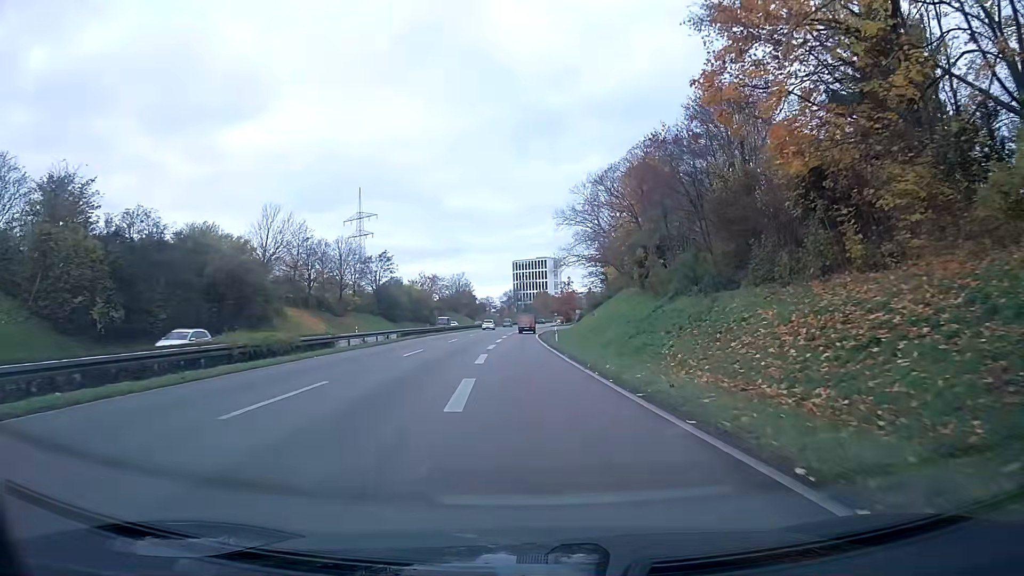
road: trunk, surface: asphalt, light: Day
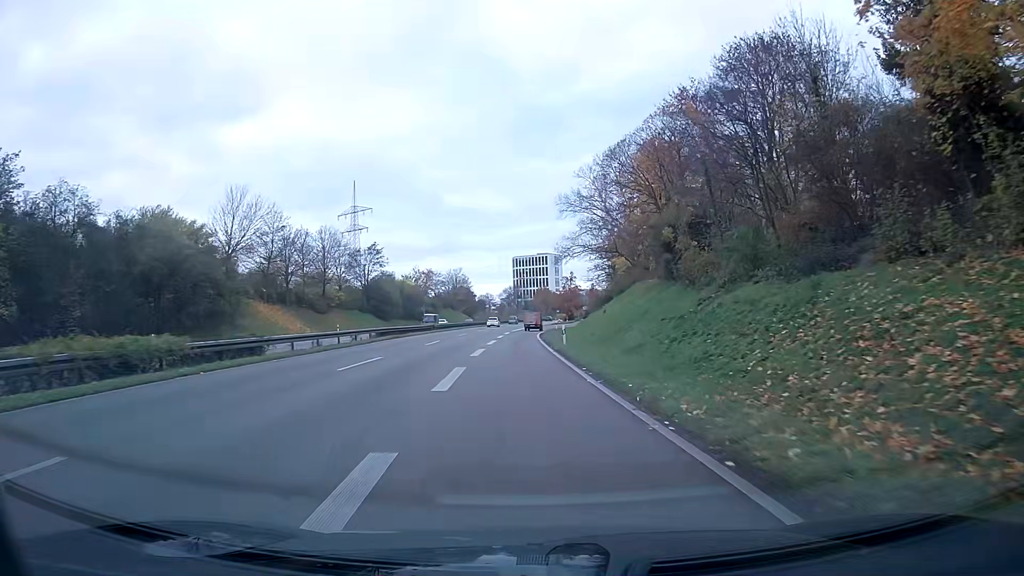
(0.0, +9.6) m; 0°
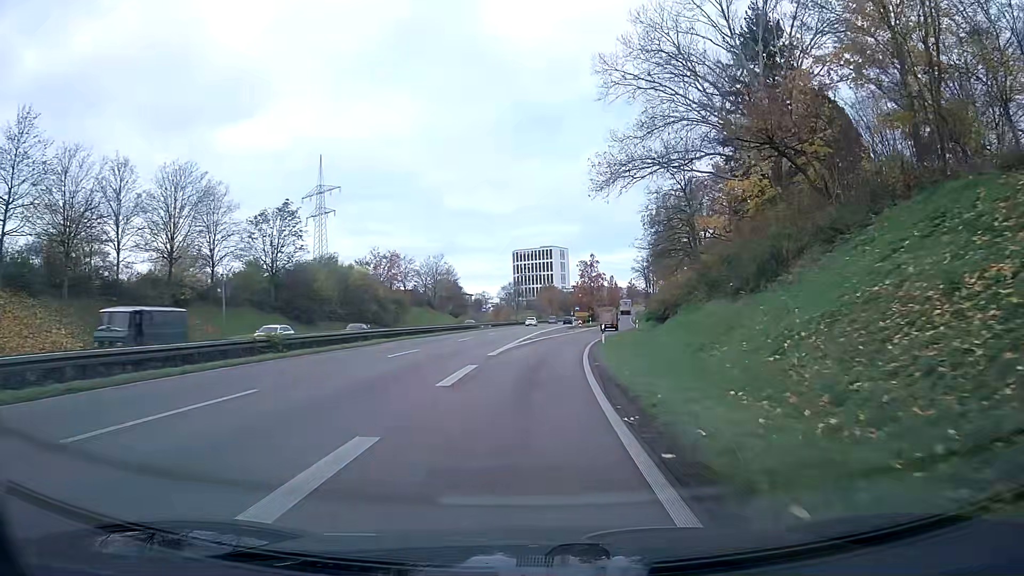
(-0.3, +47.5) m; 0°
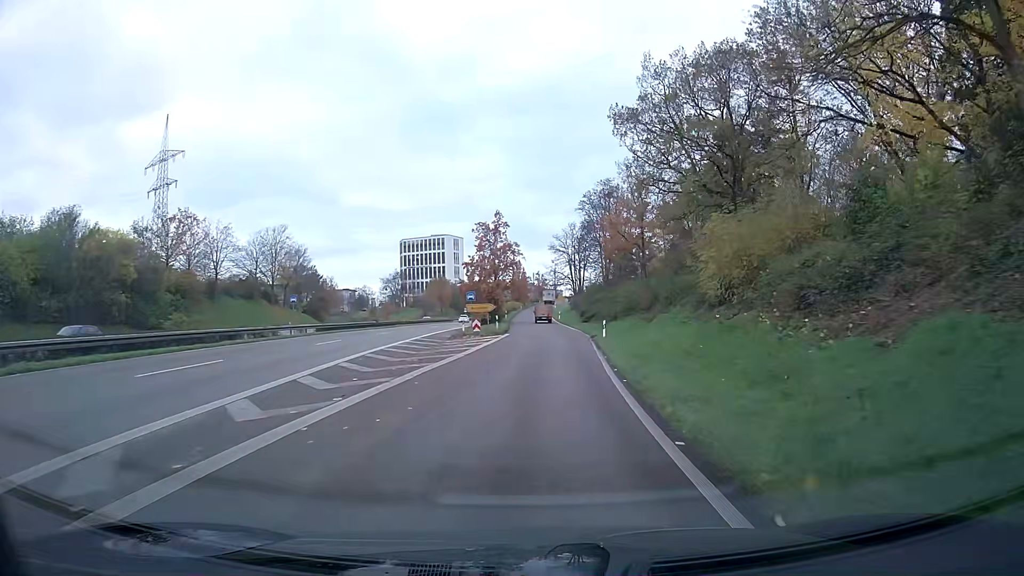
(+3.3, +45.7) m; +9°
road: trunk_link
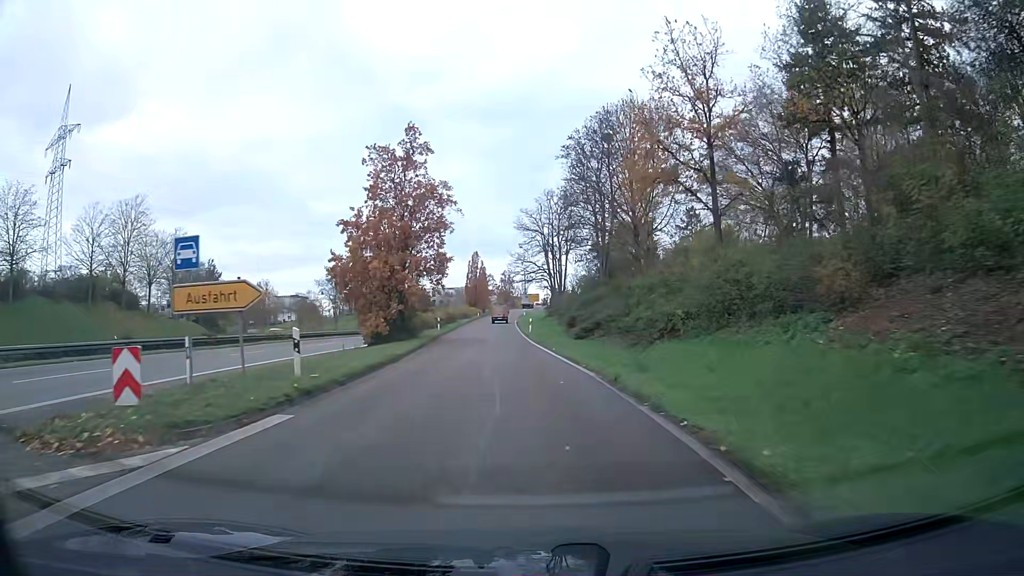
(+1.0, +35.6) m; +1°
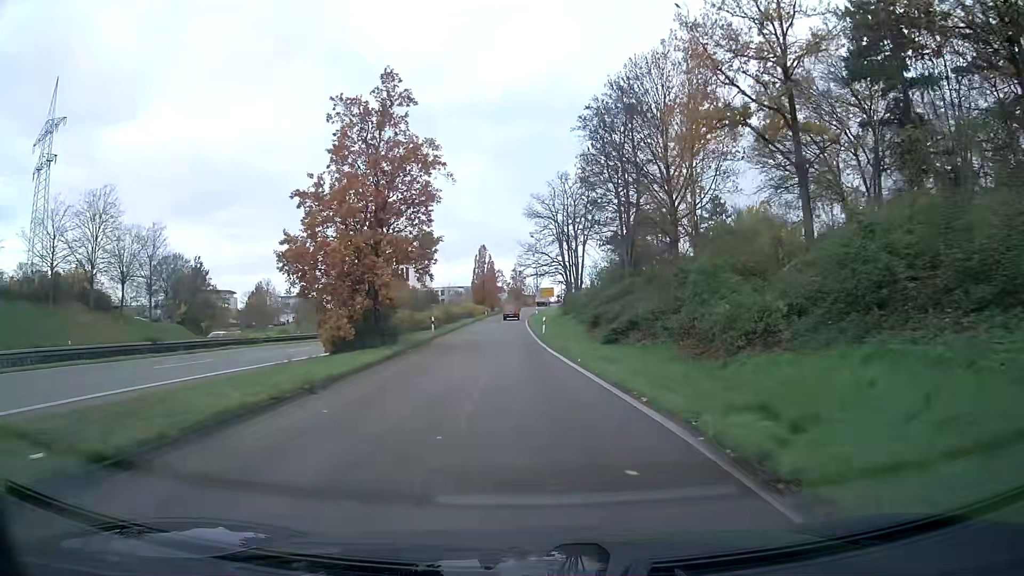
(-0.1, +8.7) m; -1°
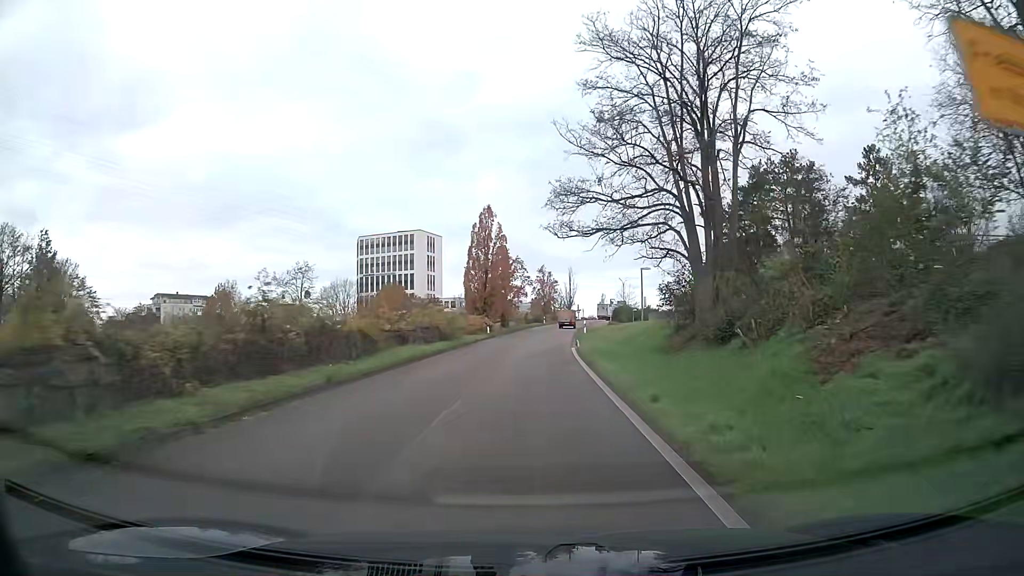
(-1.0, +43.4) m; -1°
